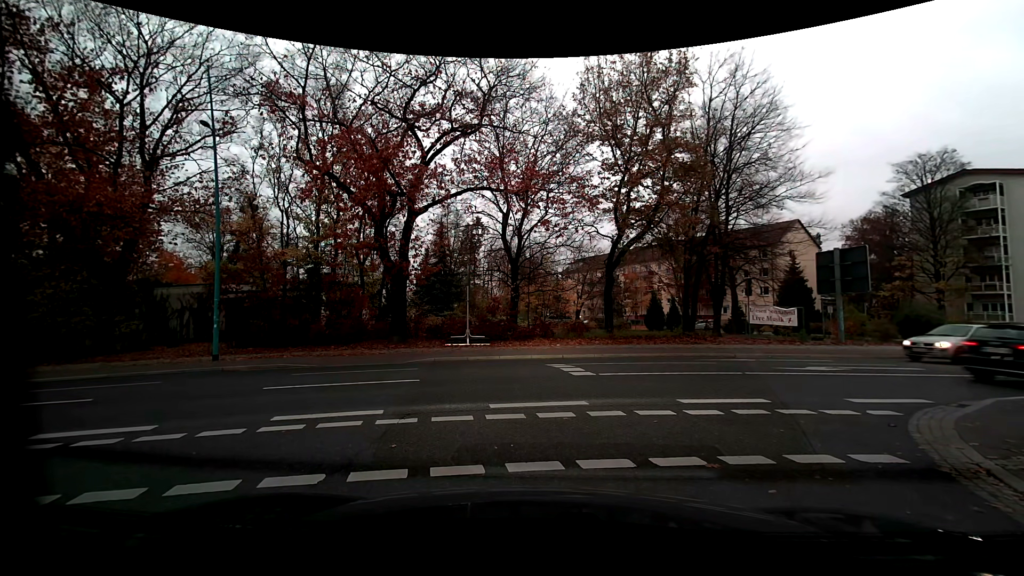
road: residential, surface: asphalt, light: Day
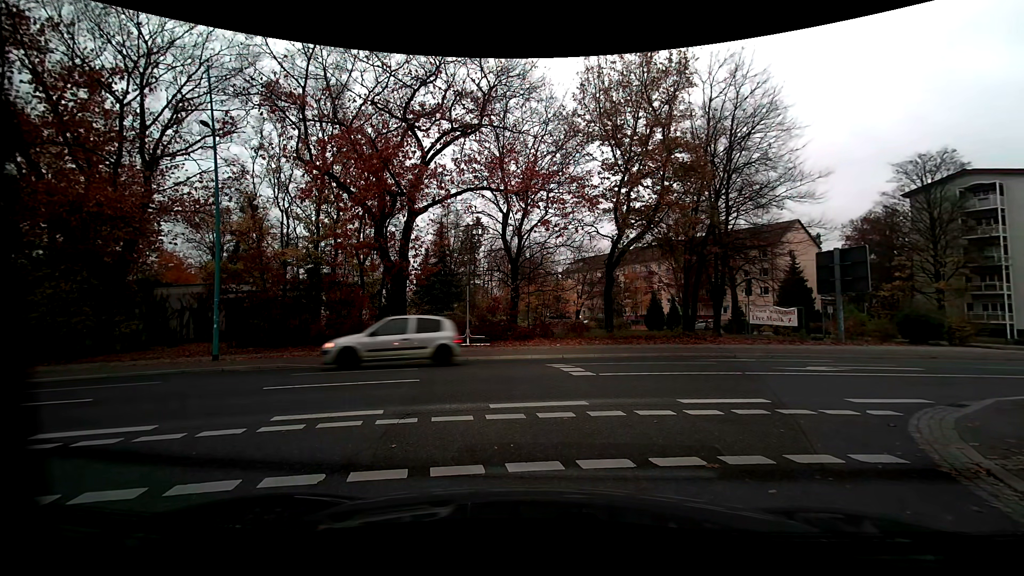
(0.0, 0.0) m; 0°
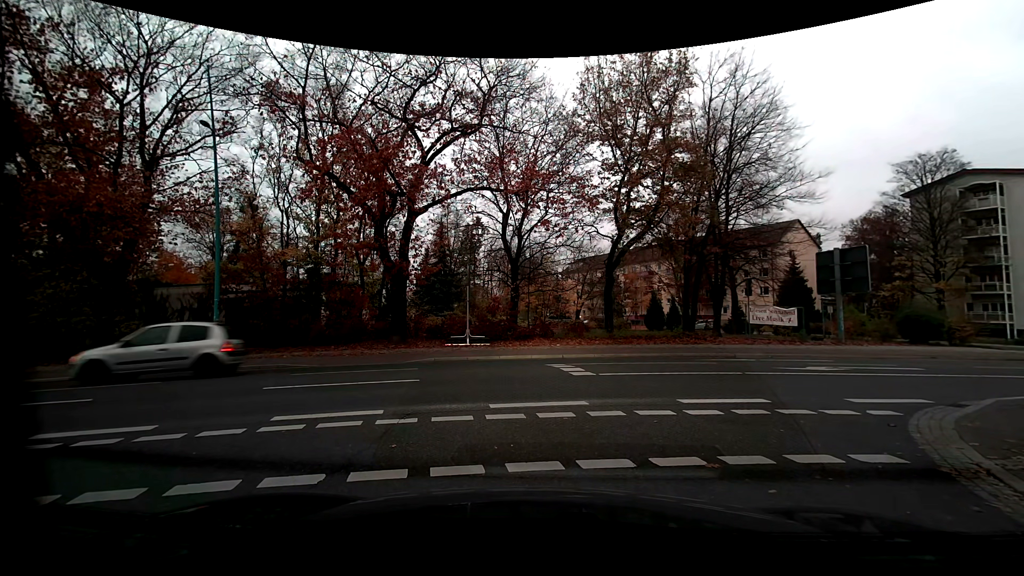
(0.0, 0.0) m; 0°
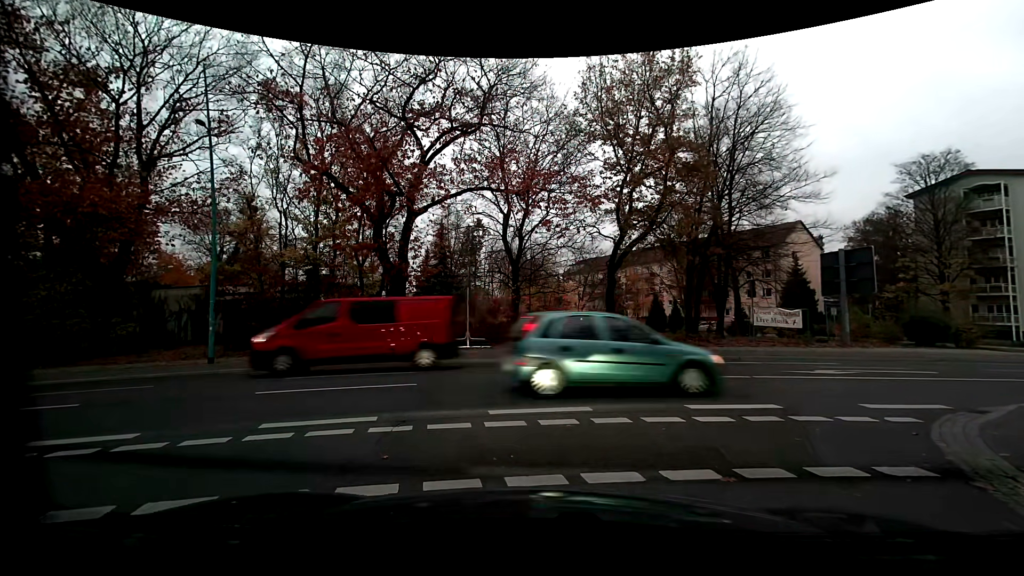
(0.0, +0.4) m; 0°
